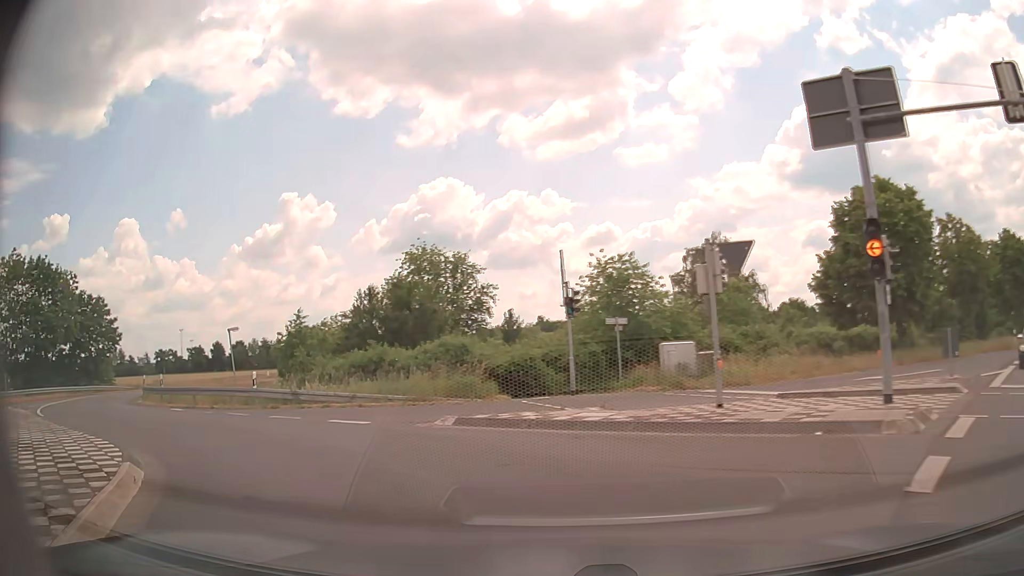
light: Day
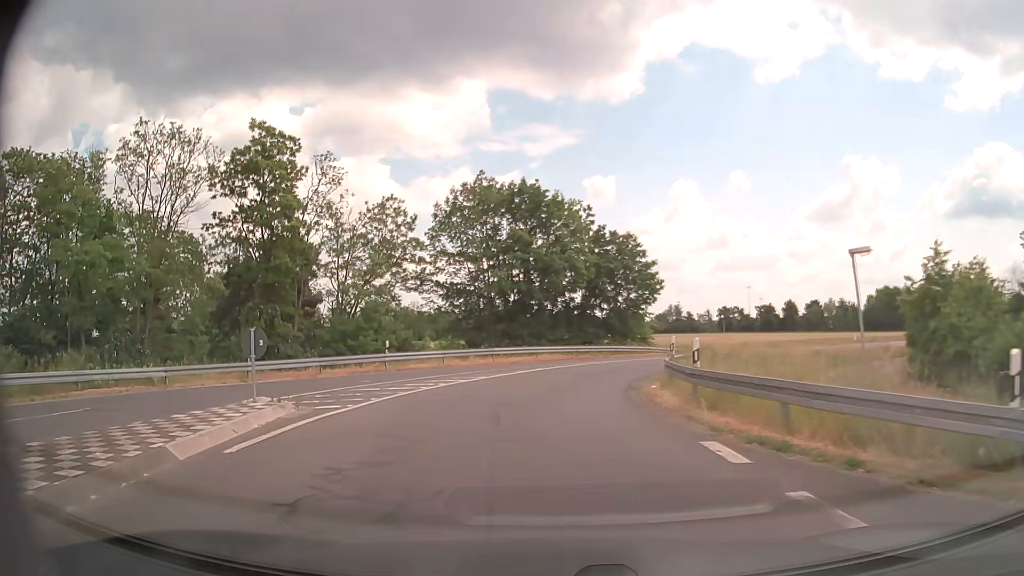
(-8.4, +15.6) m; -50°
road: tertiary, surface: asphalt
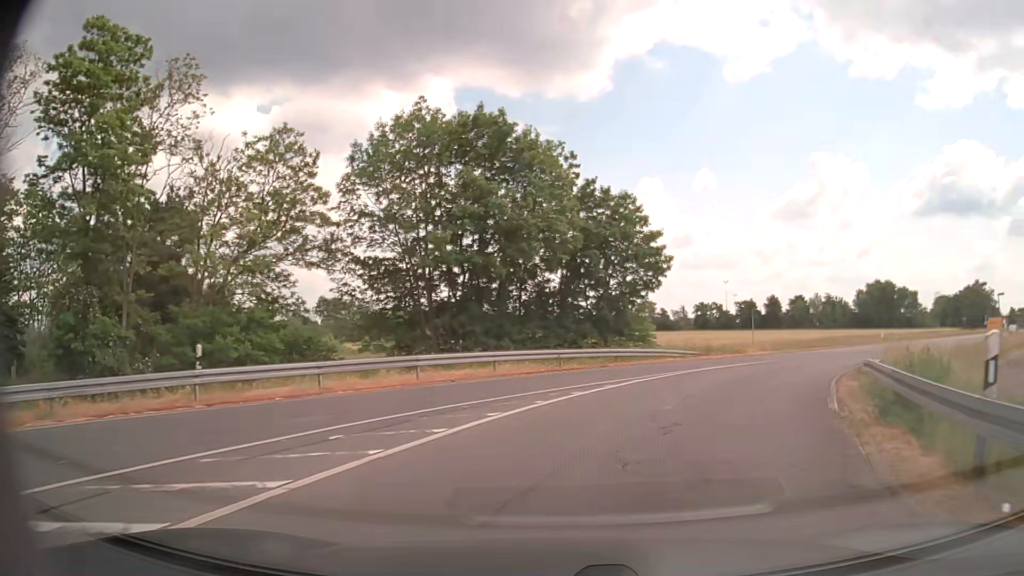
(-0.4, +16.4) m; +2°
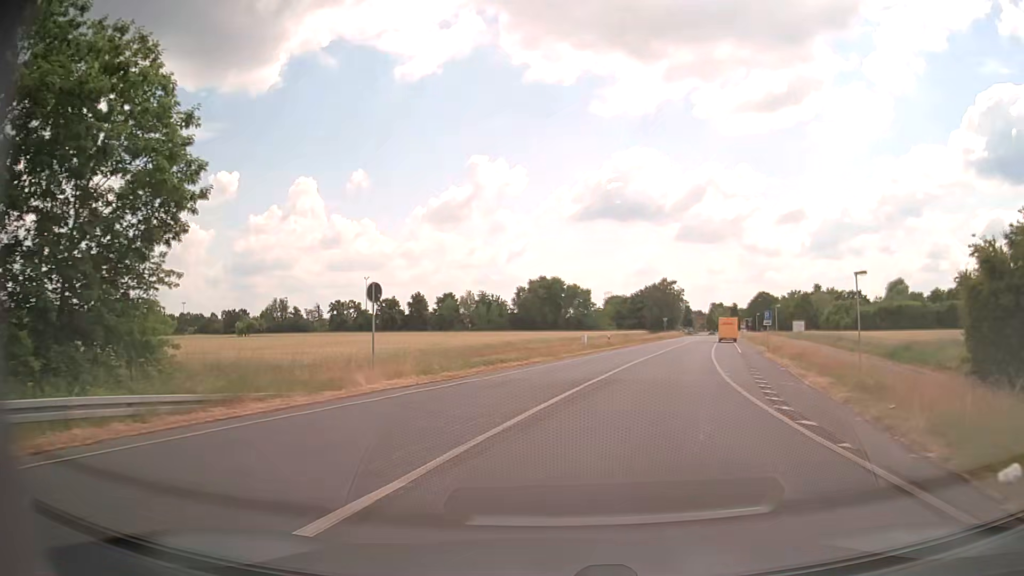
(+7.0, +23.6) m; +30°
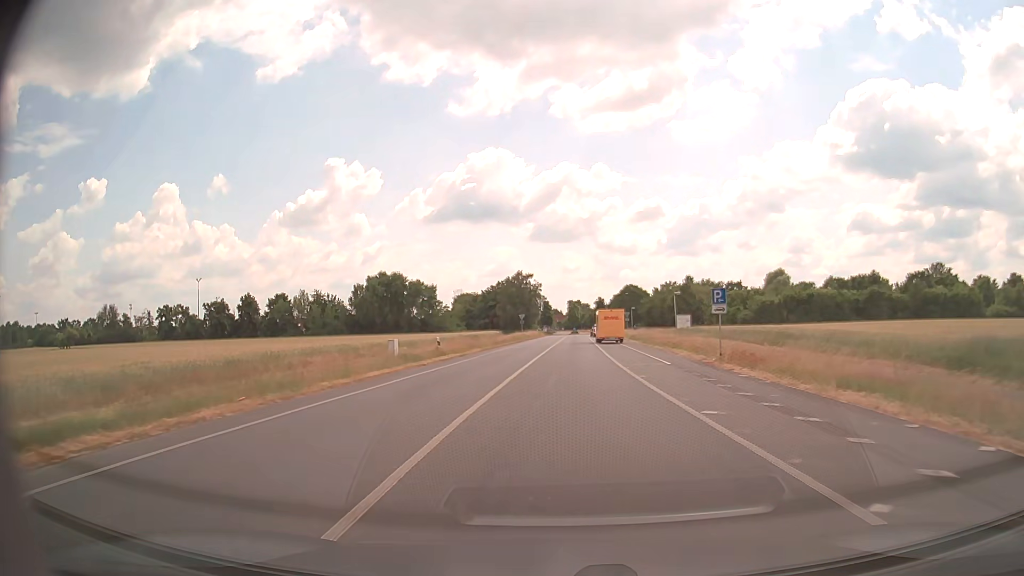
(+2.7, +20.6) m; +13°
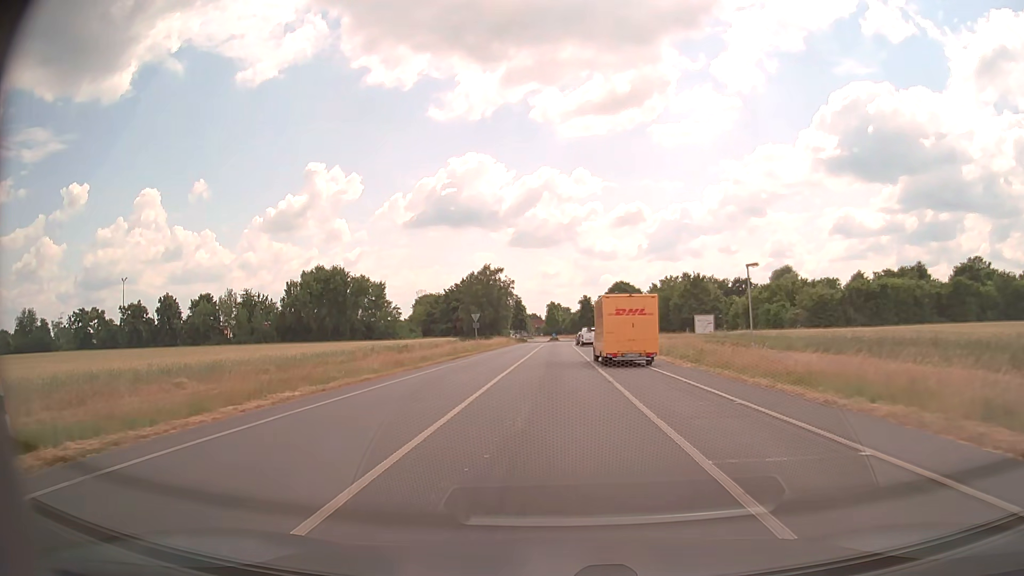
(+0.9, +29.3) m; +2°
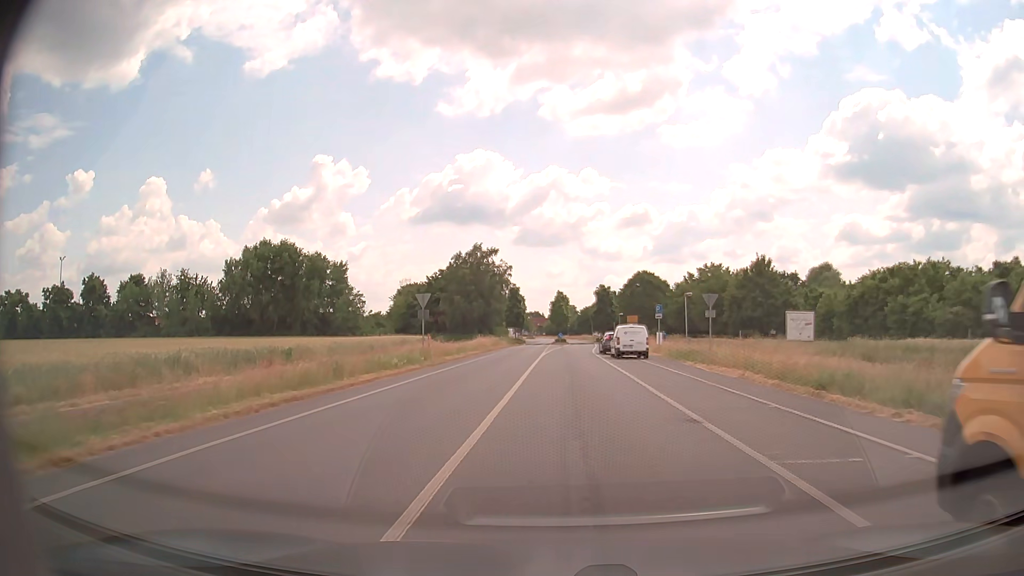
(-0.7, +28.5) m; 0°
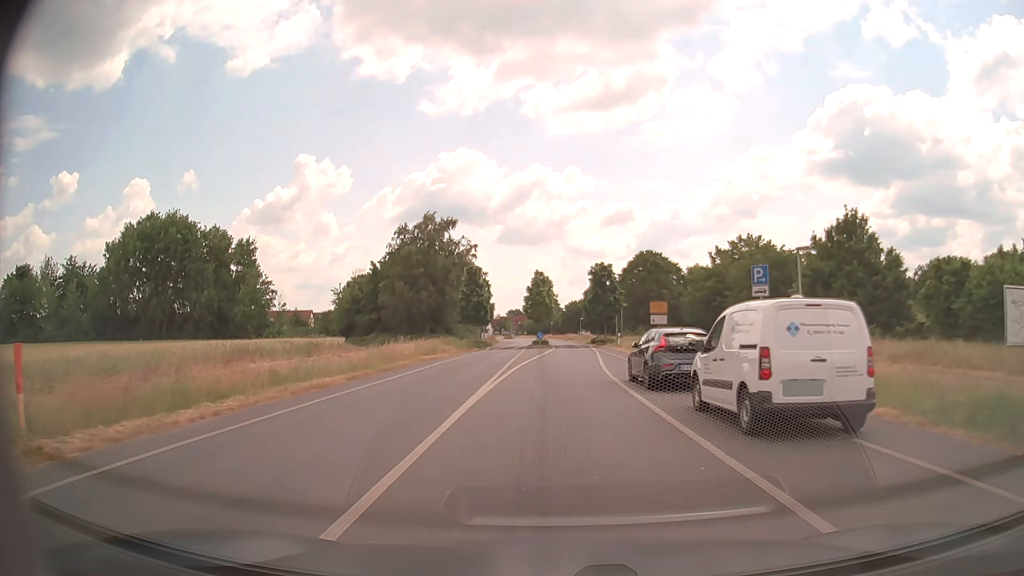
(+0.5, +27.5) m; +2°
(0, +10) (0, +20) (0, +30) (+1, +40) (+2, +50) (+2, +60) (+1, +70) (+1, +80) (0, +90) (0, +100) m
